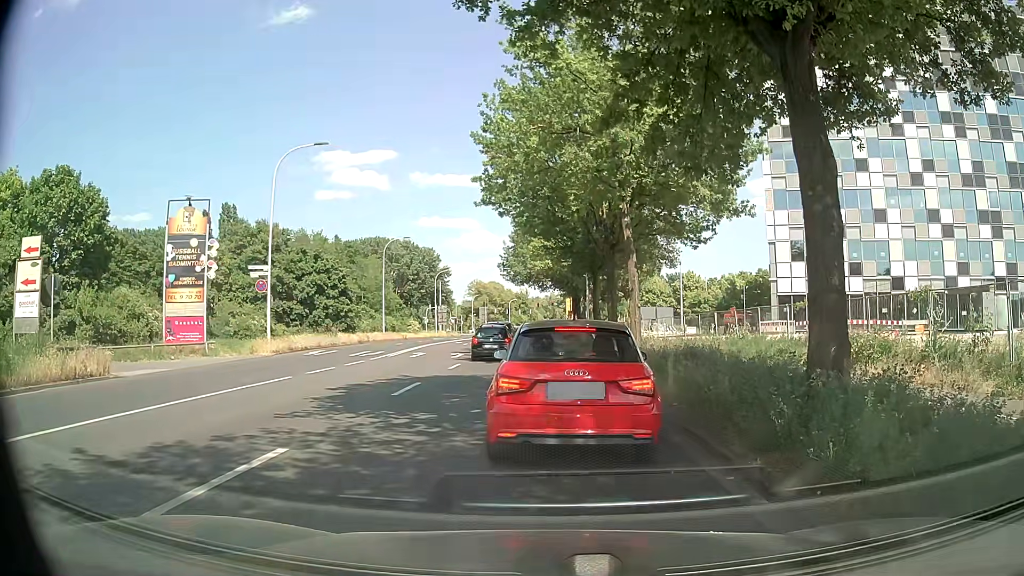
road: secondary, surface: asphalt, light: Day
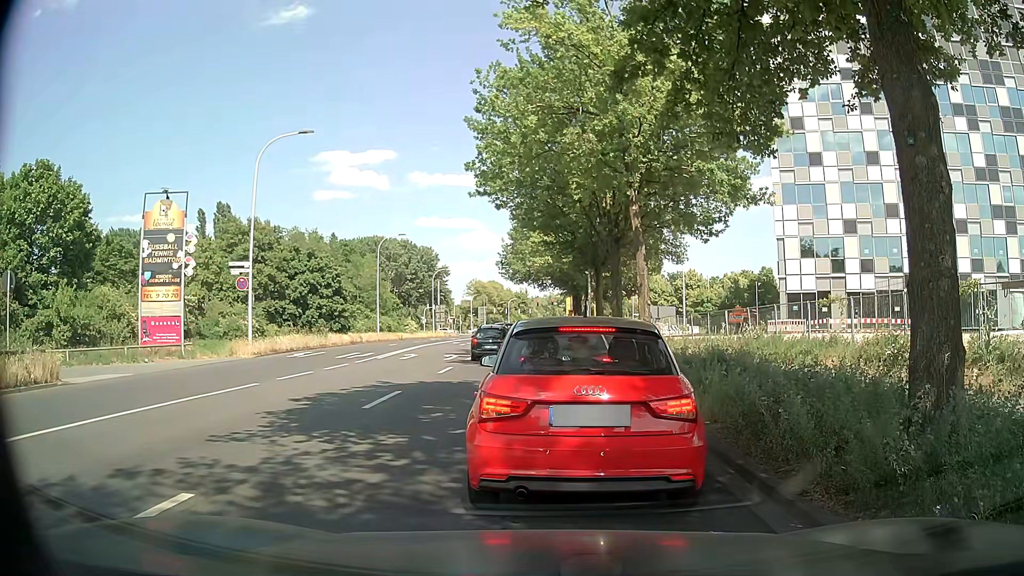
(-0.1, +2.1) m; -2°
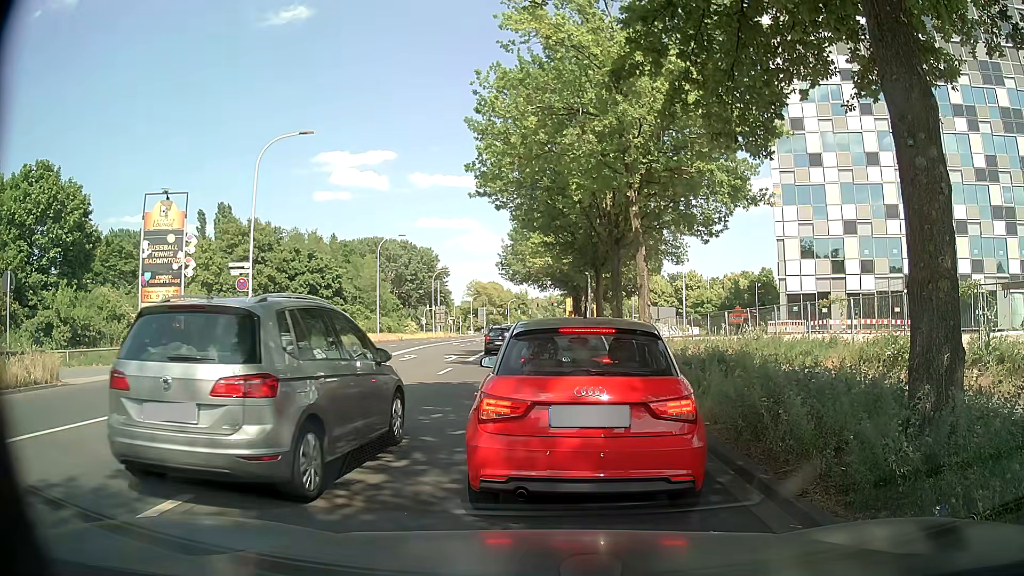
(0.0, +0.1) m; 0°
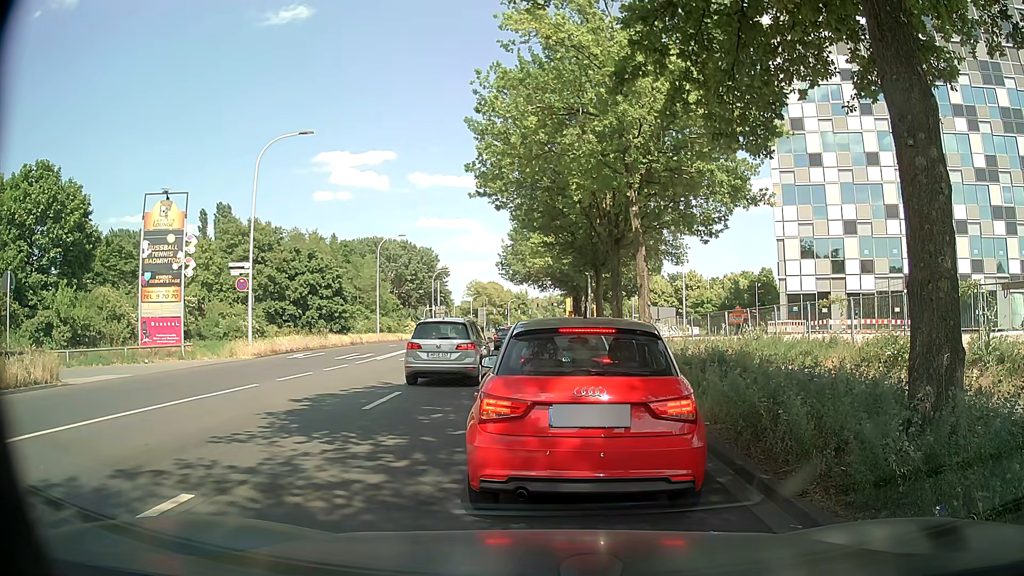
(0.0, 0.0) m; 0°
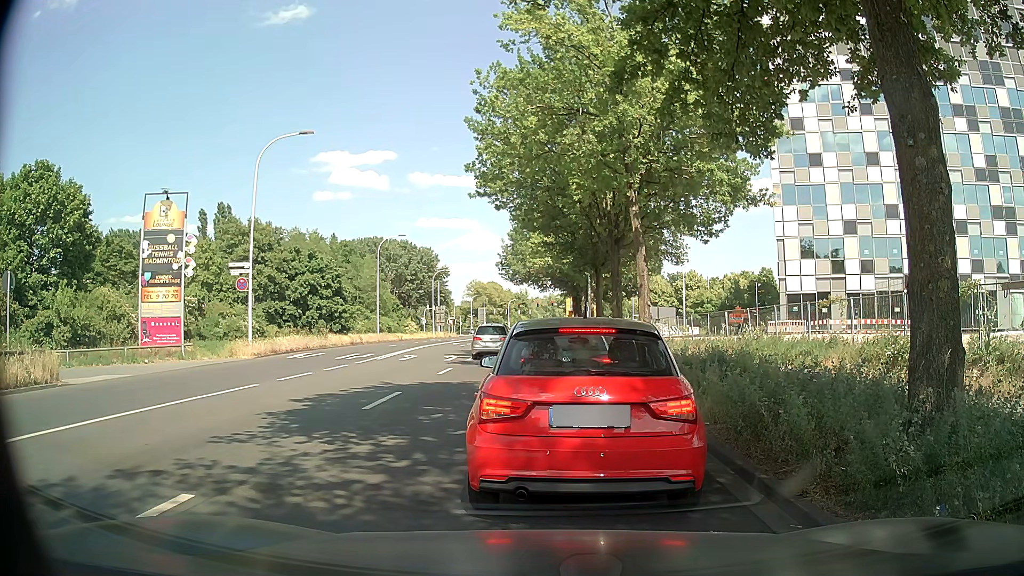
(0.0, 0.0) m; 0°
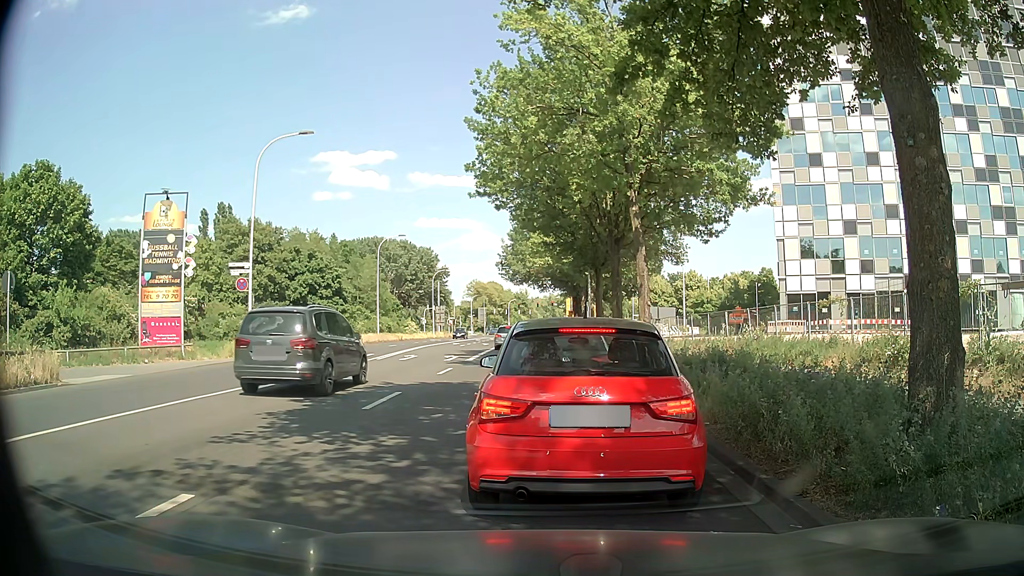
(0.0, 0.0) m; 0°
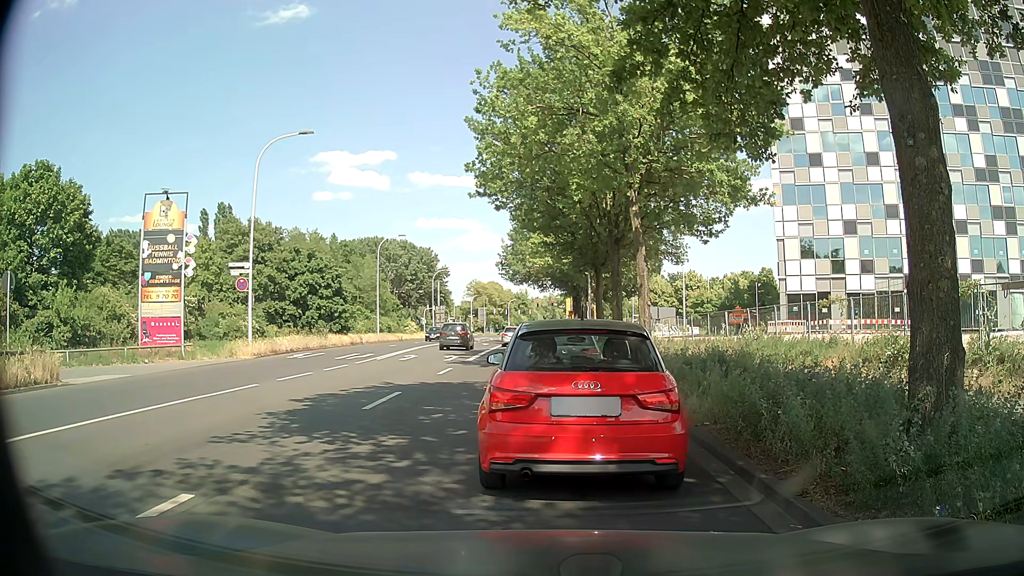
(0.0, 0.0) m; 0°
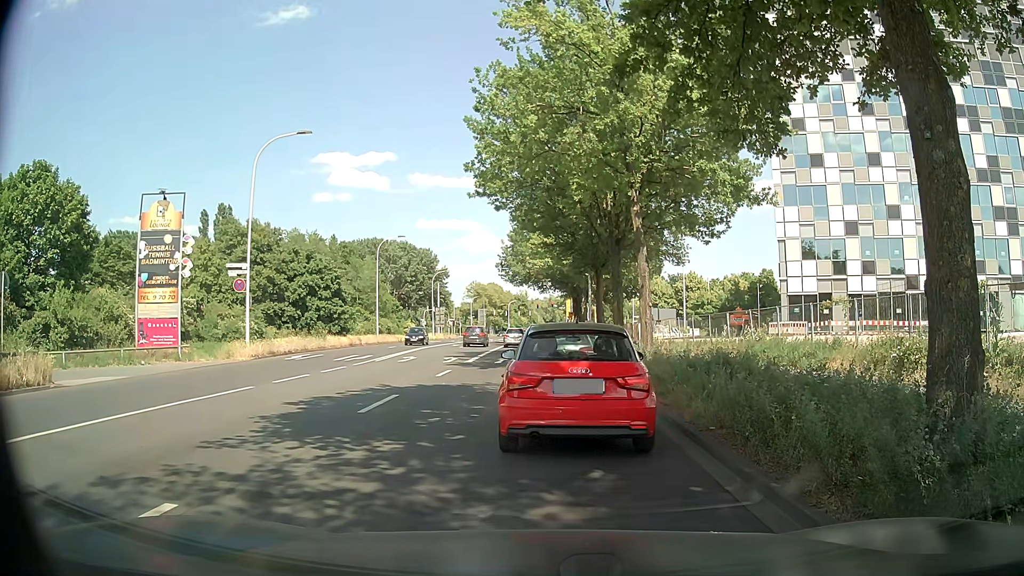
(0.0, +0.3) m; 0°
